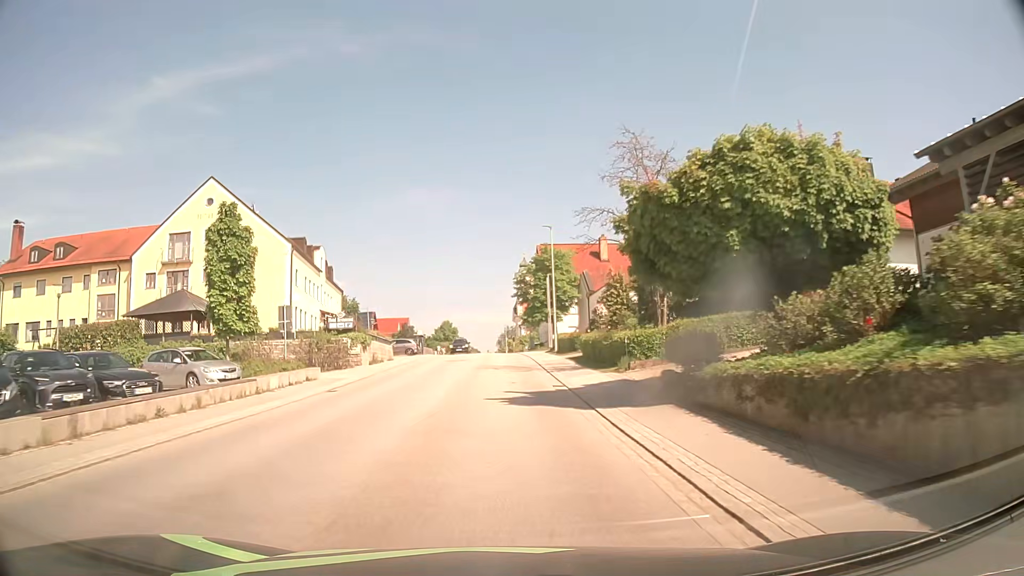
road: secondary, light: Day
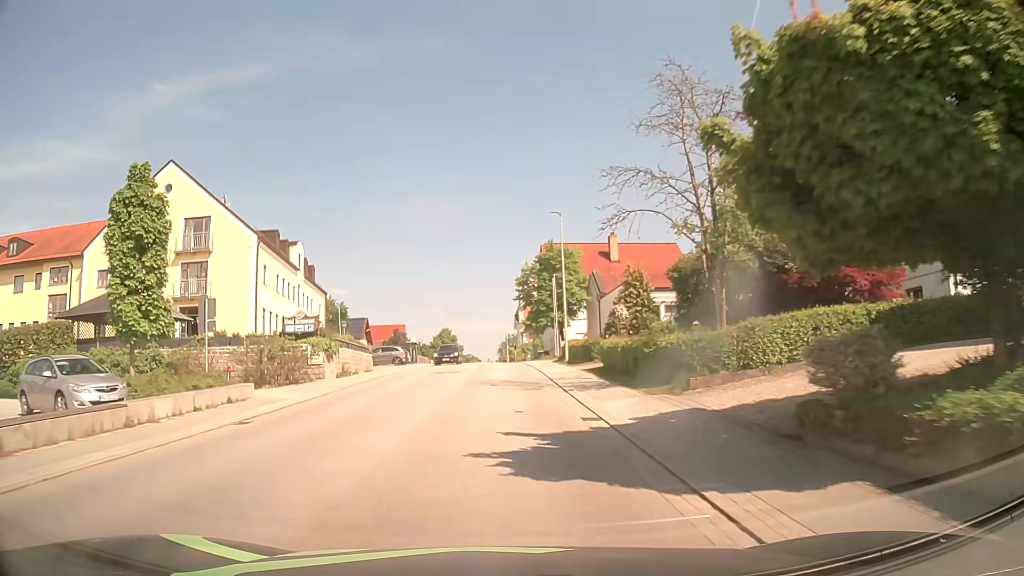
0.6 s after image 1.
(0.0, +7.2) m; 0°
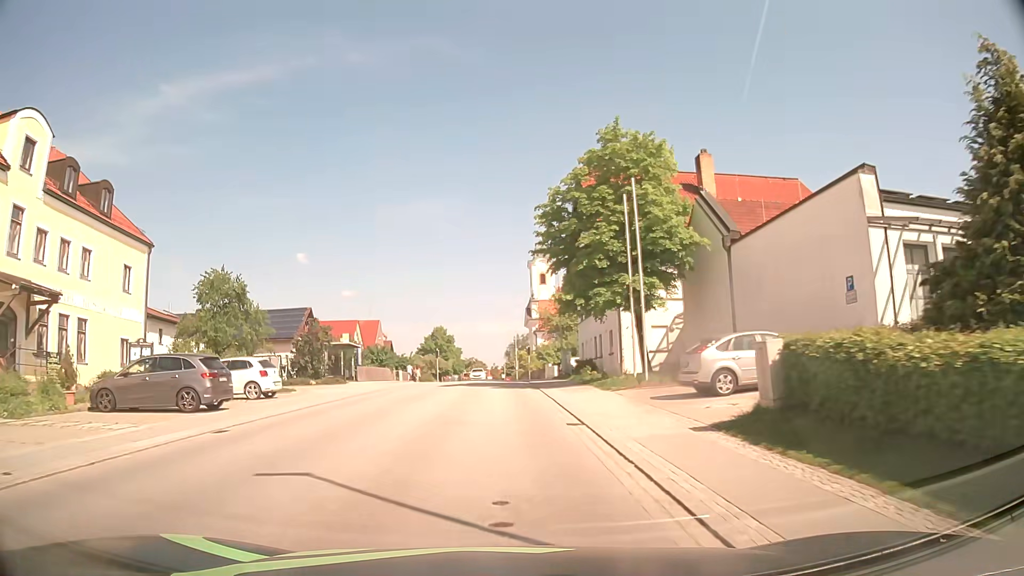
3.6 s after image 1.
(-0.1, +35.3) m; -1°
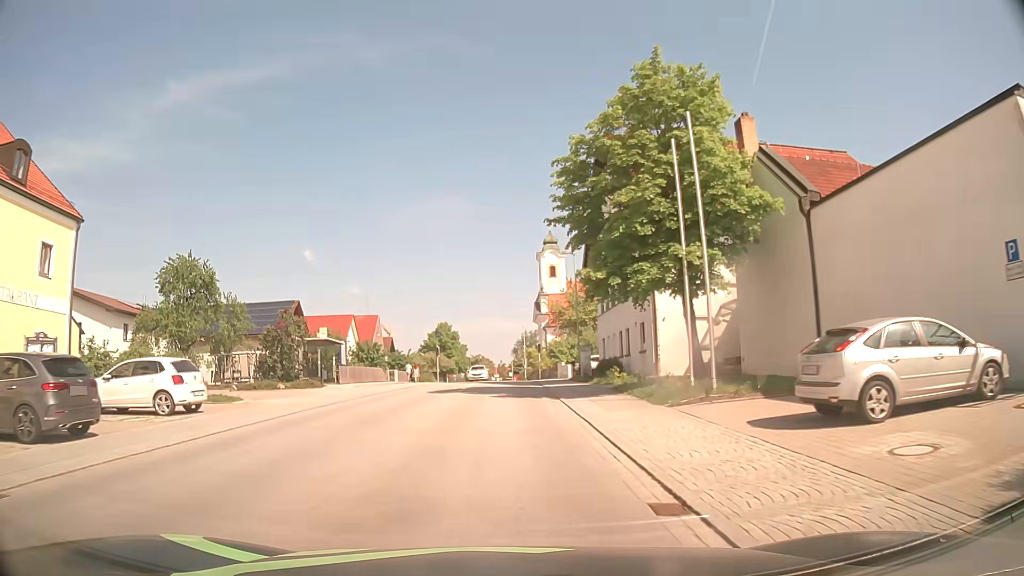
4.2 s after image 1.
(0.0, +7.0) m; -1°
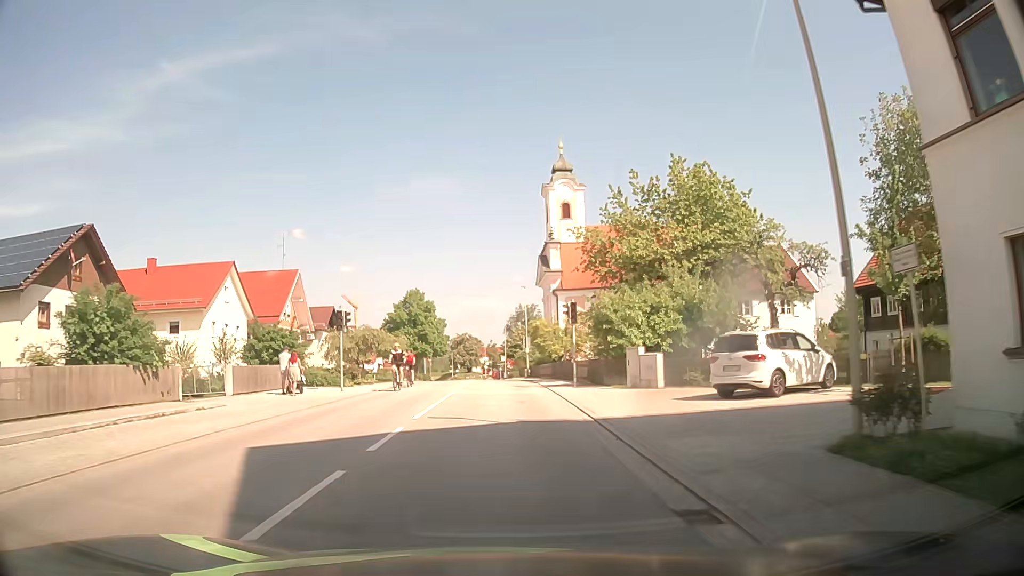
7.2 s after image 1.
(+0.1, +35.7) m; +1°
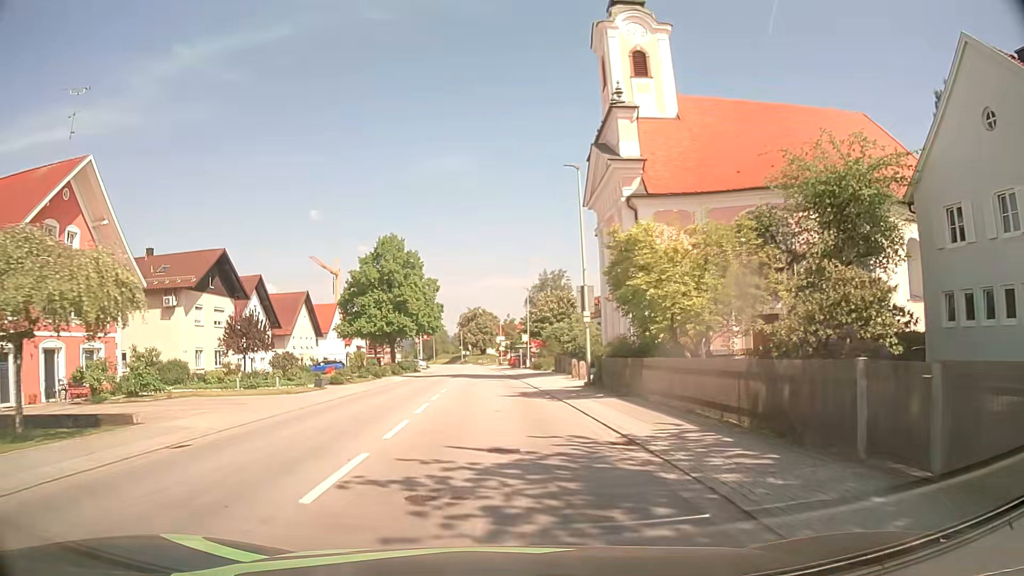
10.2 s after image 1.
(-0.1, +36.8) m; -2°
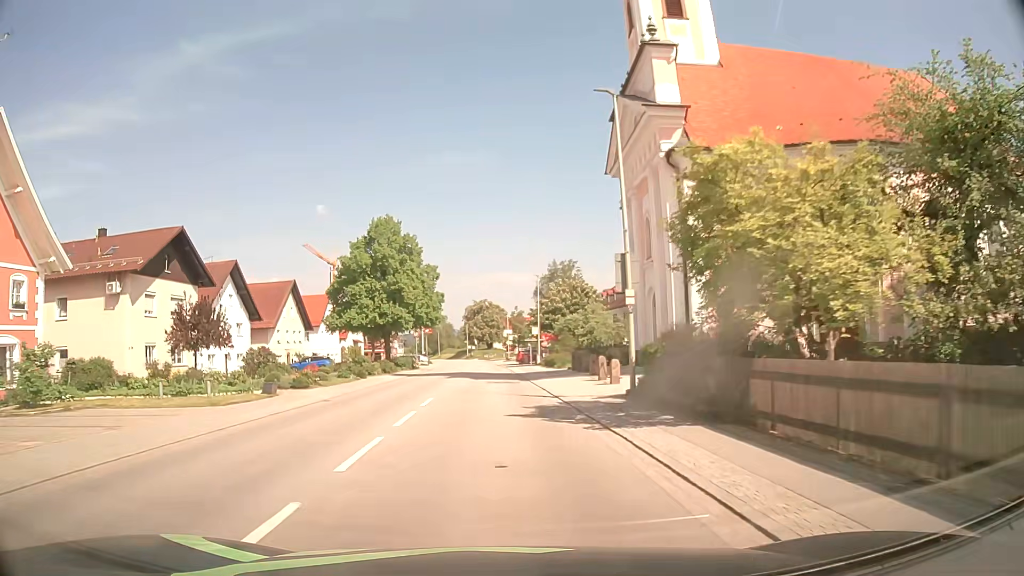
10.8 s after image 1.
(0.0, +7.5) m; -1°
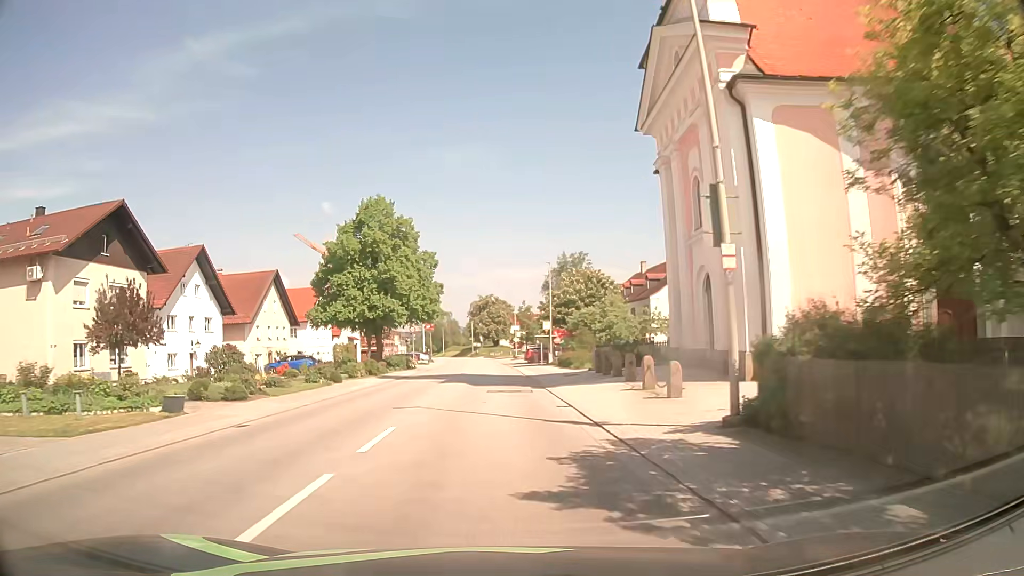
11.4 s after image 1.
(0.0, +7.6) m; 0°
